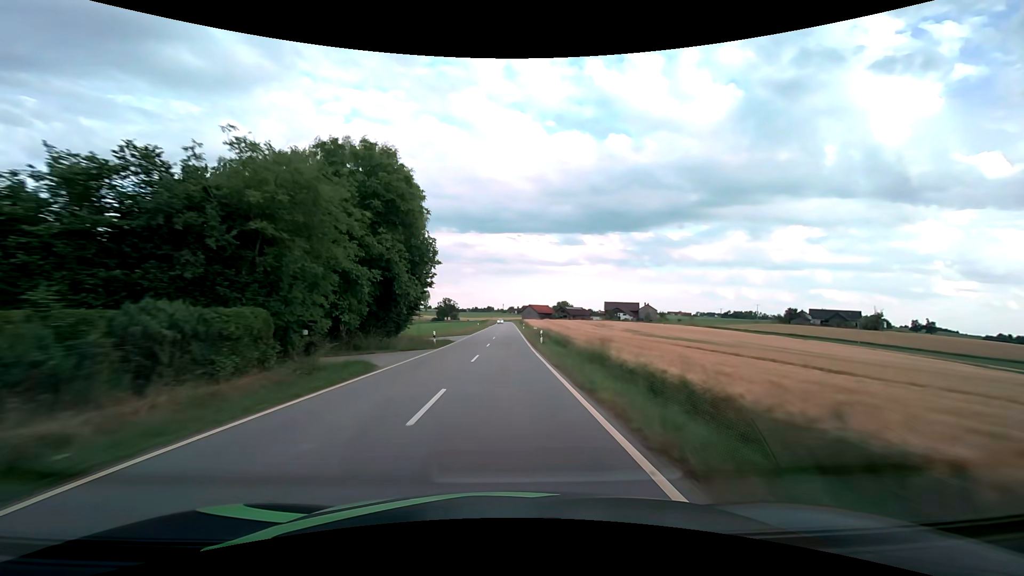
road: tertiary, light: Day
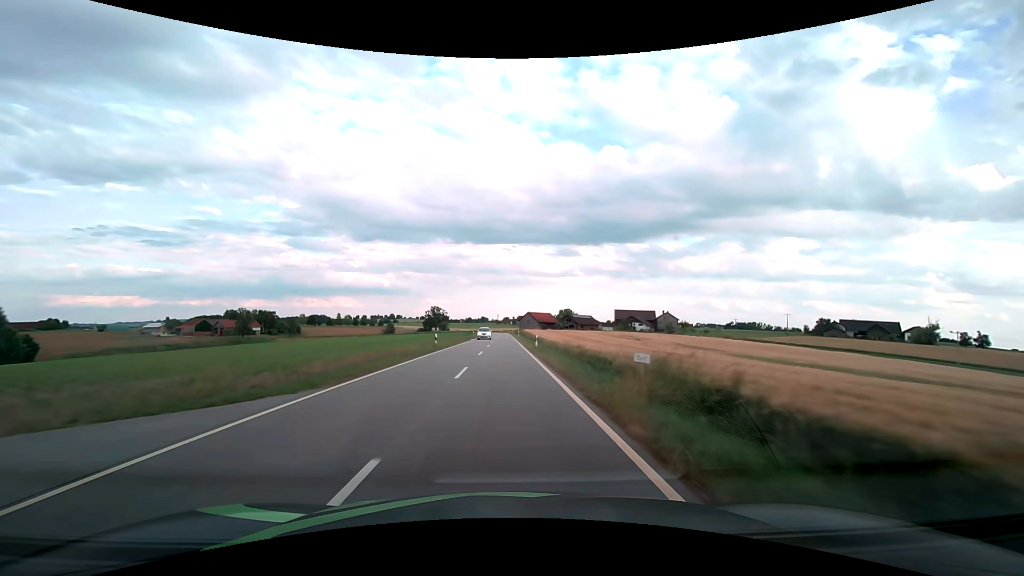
(+0.1, +42.2) m; +1°
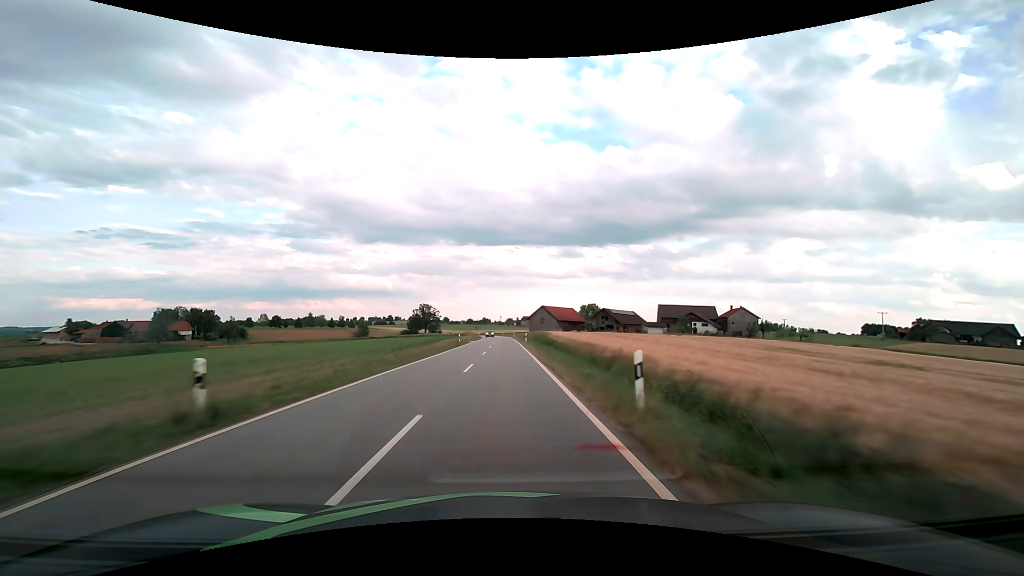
(-0.3, +70.4) m; 0°
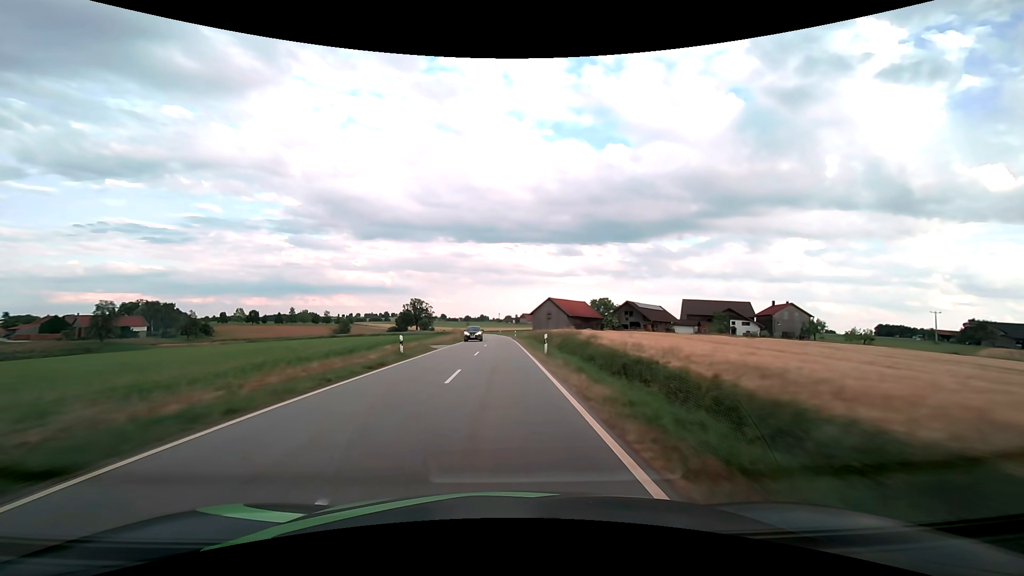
(0.0, +28.2) m; 0°
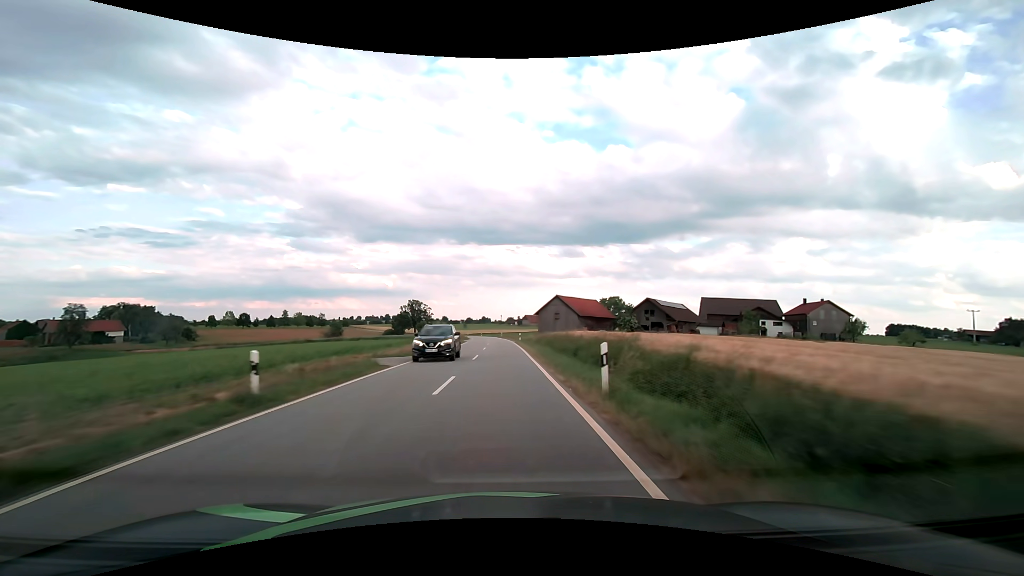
(0.0, +14.1) m; 0°
